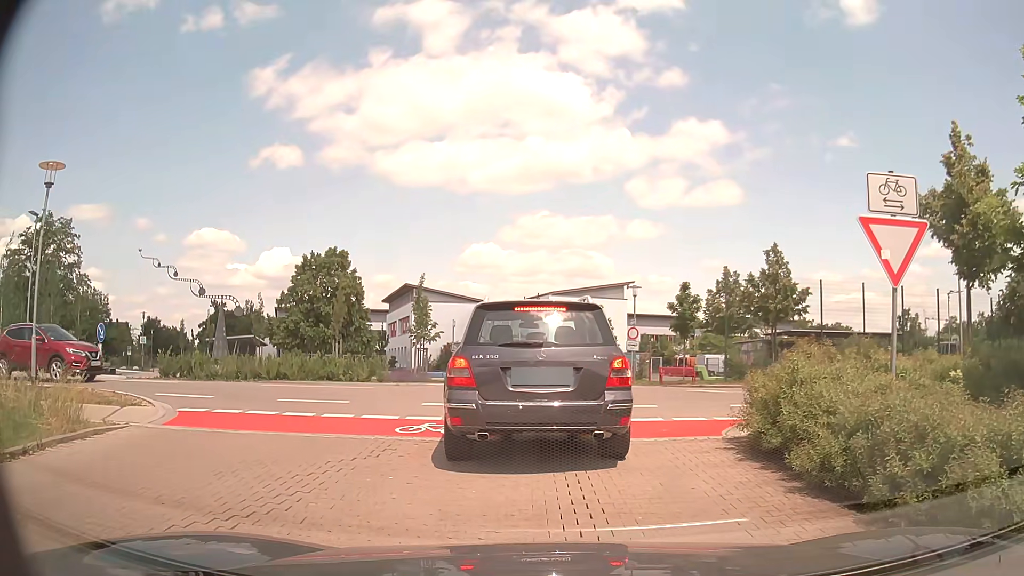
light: Day
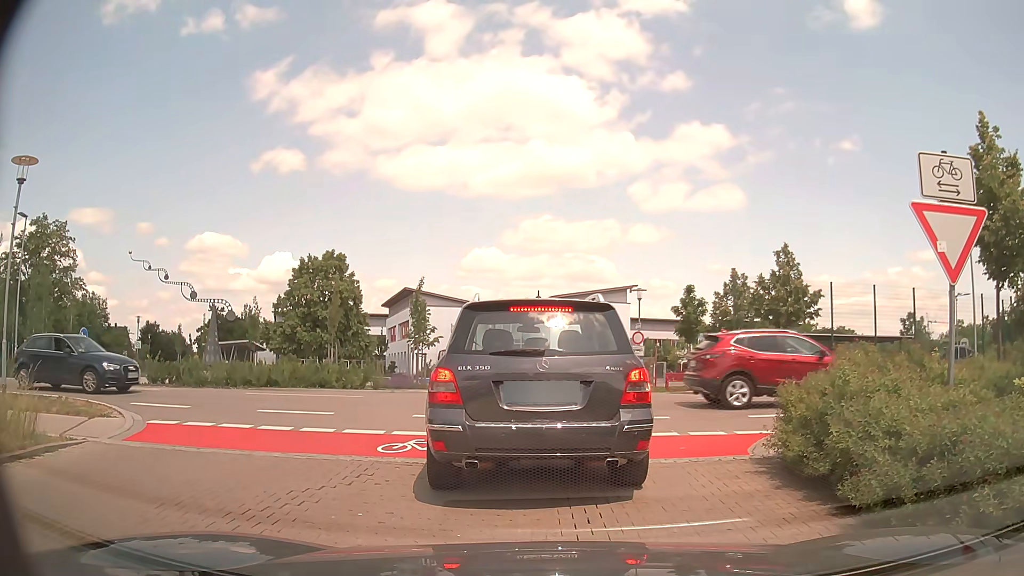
(0.0, +1.0) m; 0°
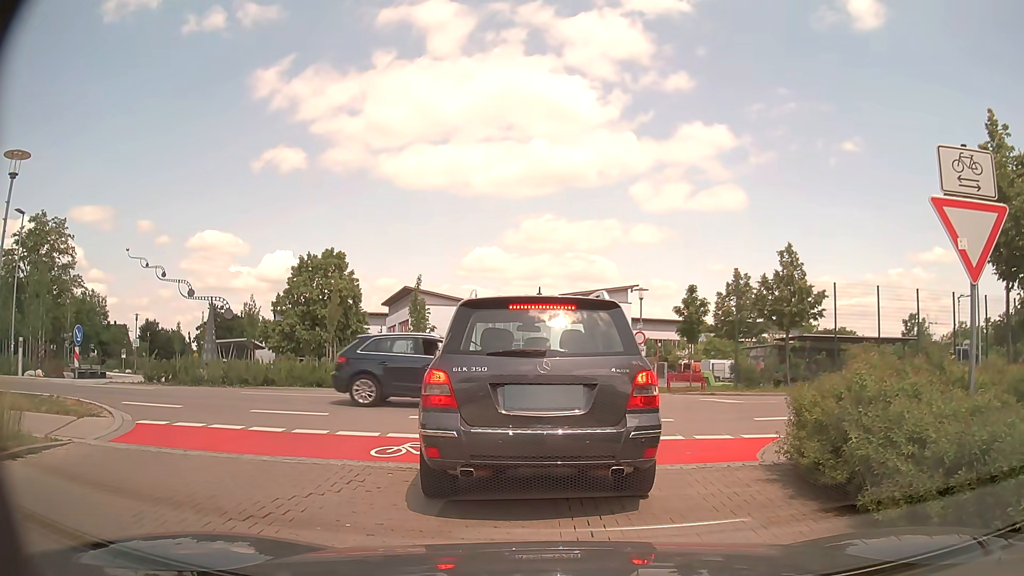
(0.0, +0.3) m; 0°
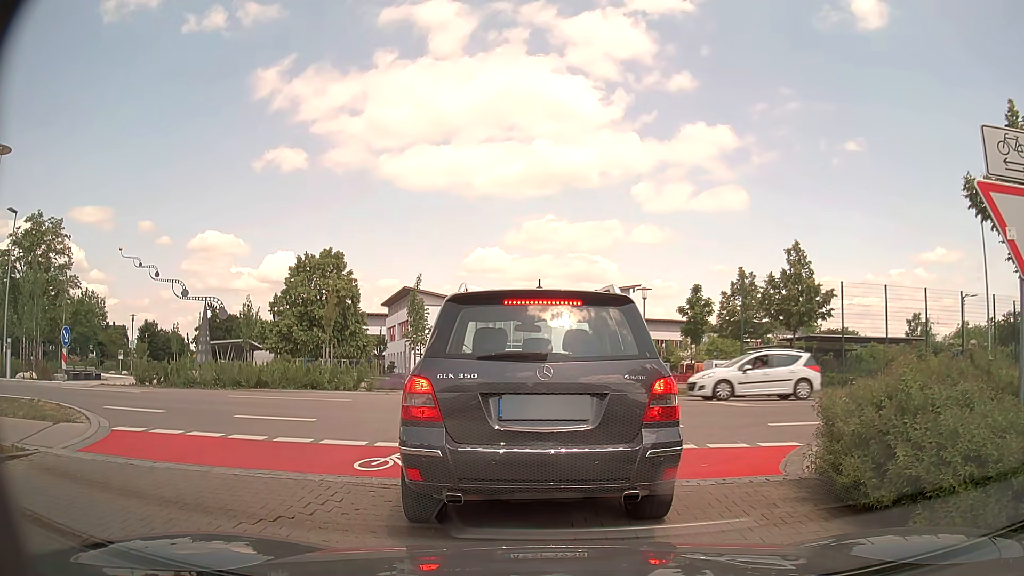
(0.0, +0.8) m; 0°
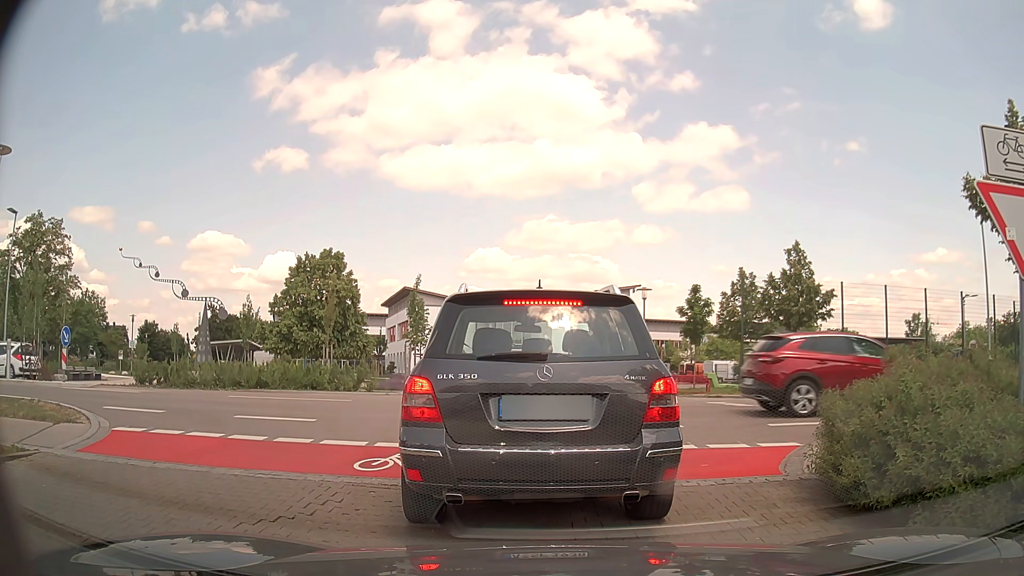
(0.0, +0.1) m; 0°
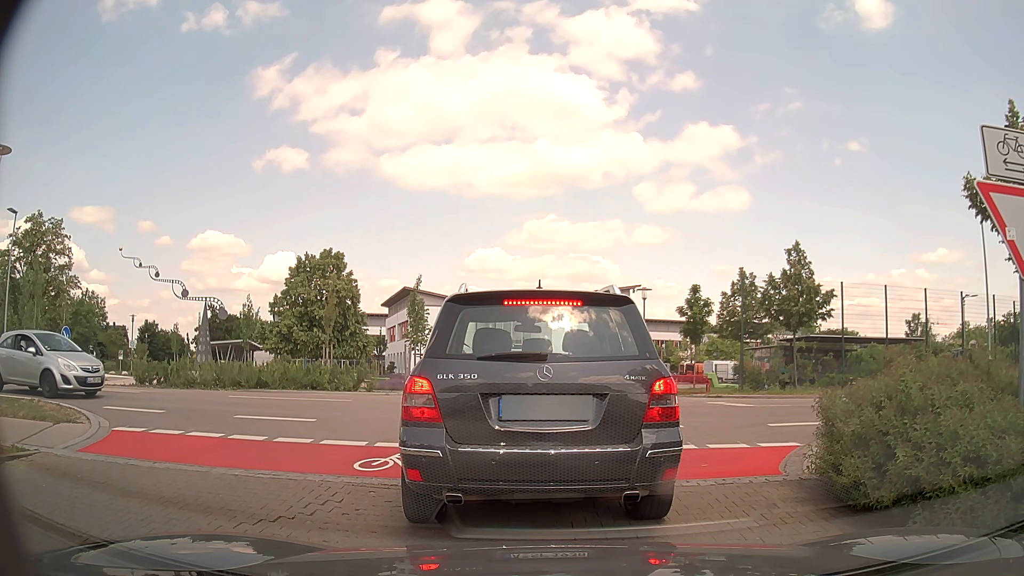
(0.0, 0.0) m; 0°
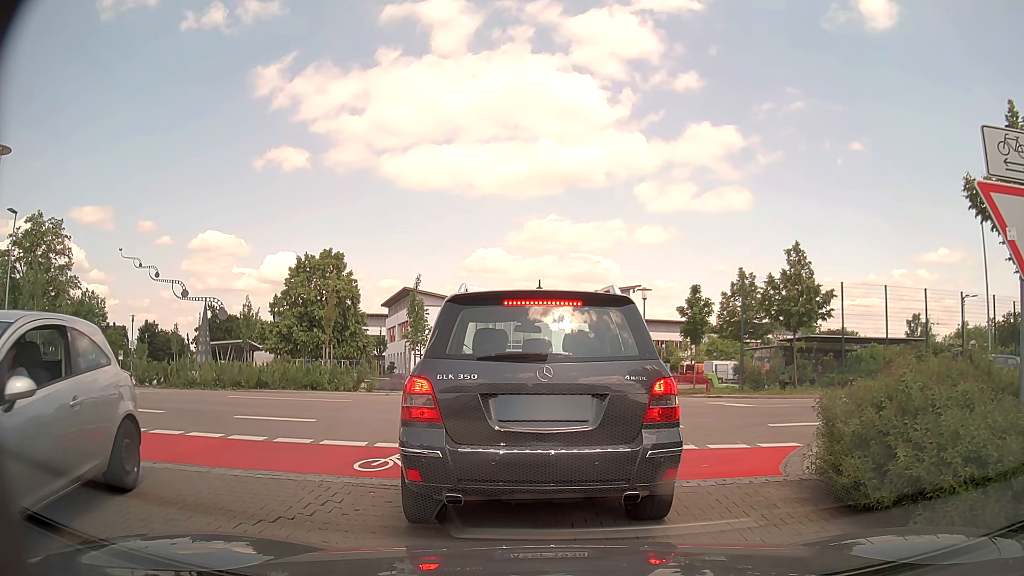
(0.0, 0.0) m; 0°
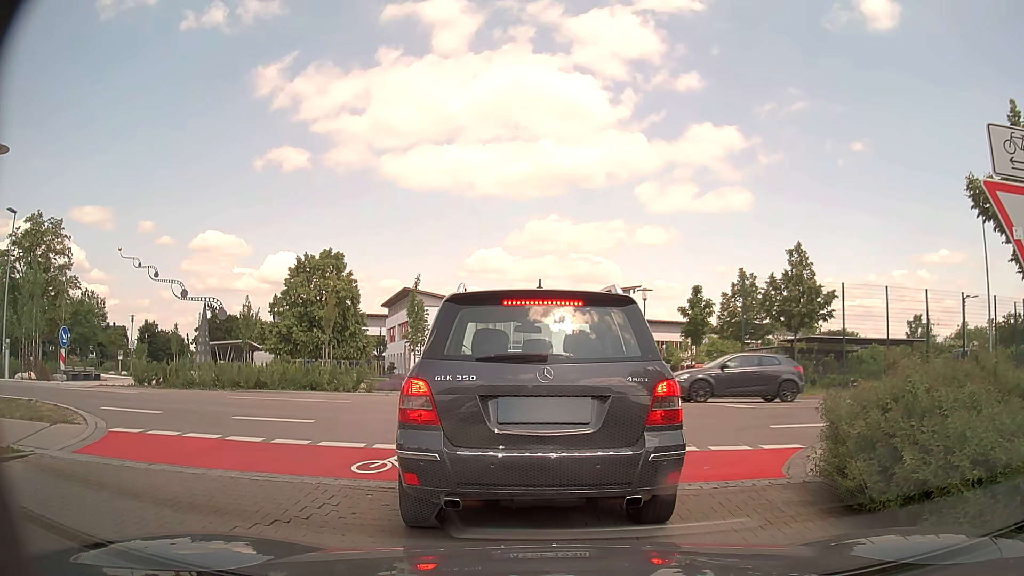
(0.0, 0.0) m; 0°
(+1, +10) (+9, +15) (+19, +16) (+29, +15) (+39, +15) (+49, +15) (+59, +16) (+69, +16) (+79, +16) (+89, +16) m
